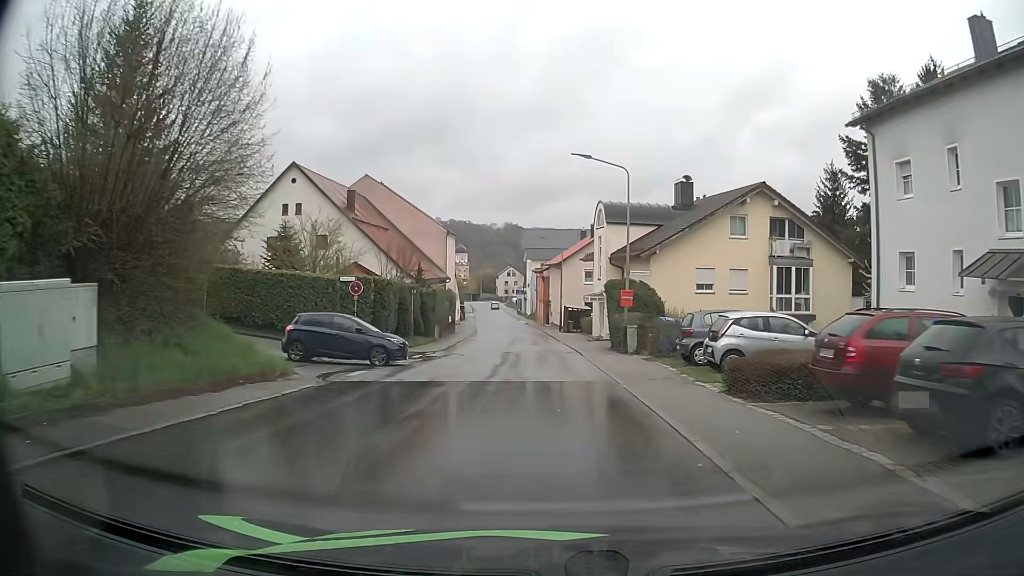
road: tertiary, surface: asphalt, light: Day
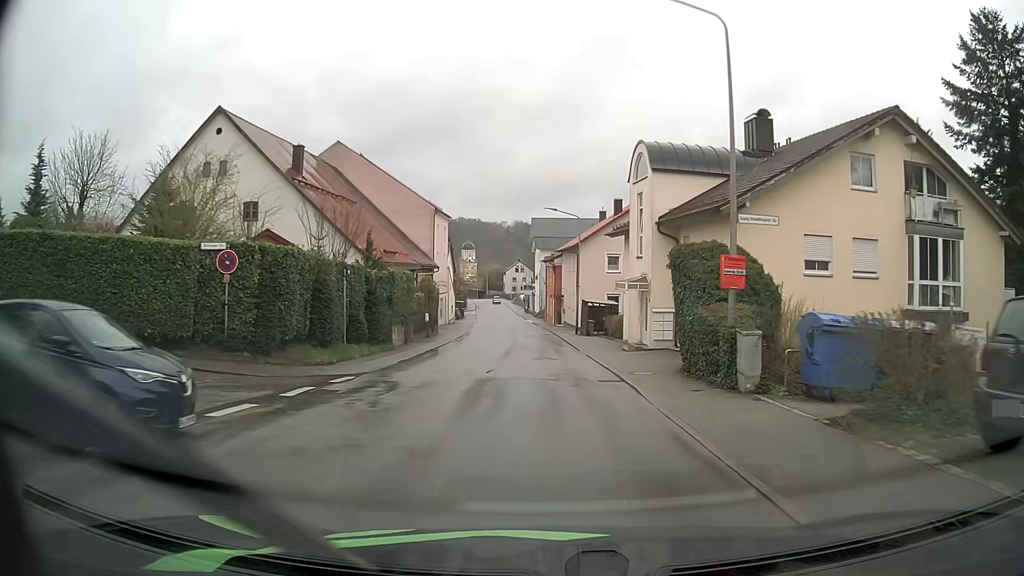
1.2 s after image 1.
(-0.2, +14.0) m; -1°
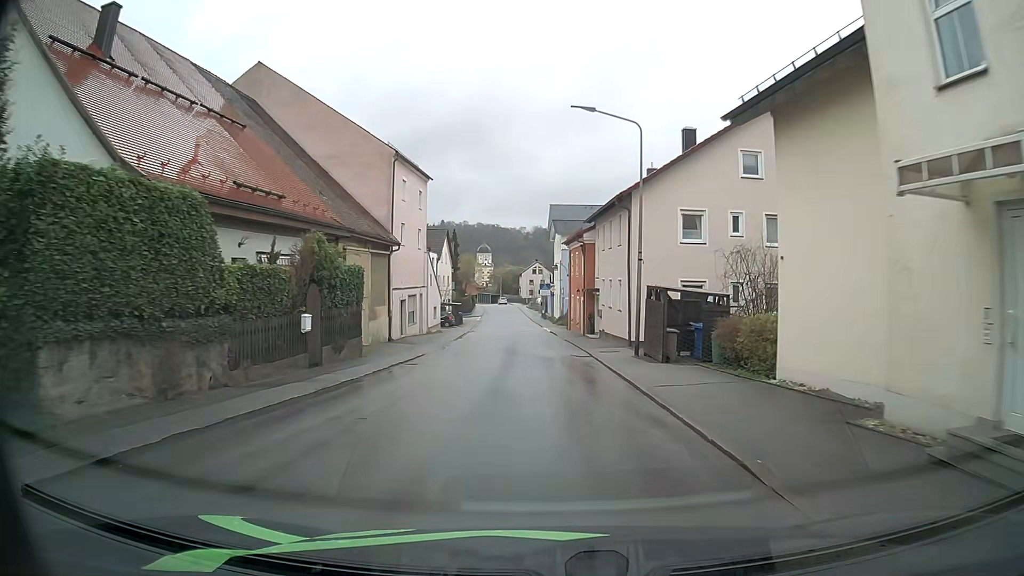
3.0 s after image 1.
(-0.3, +21.9) m; -2°
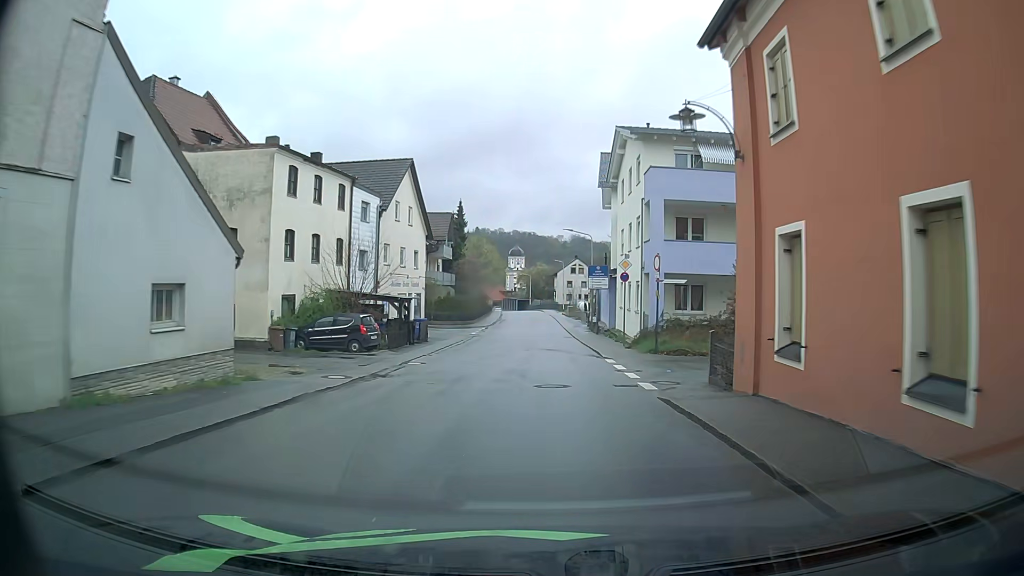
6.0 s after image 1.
(-1.0, +39.5) m; -3°
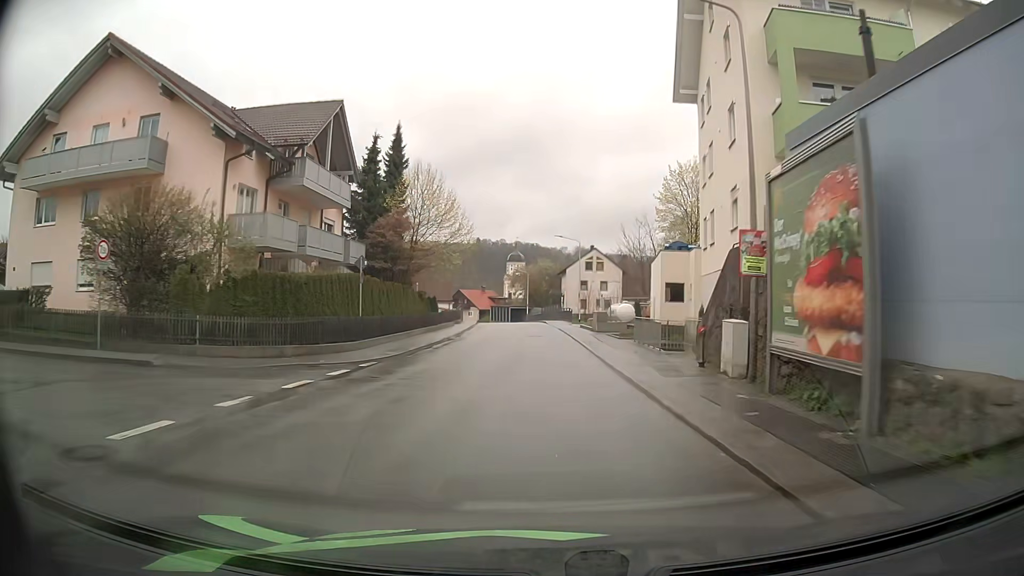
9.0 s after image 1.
(-0.4, +41.2) m; -1°
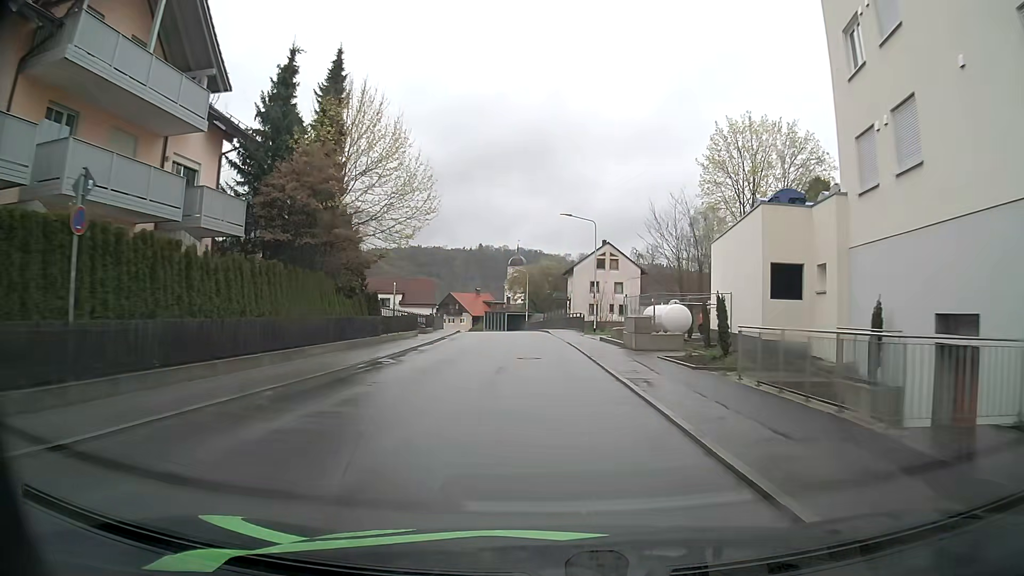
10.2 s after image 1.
(+0.1, +16.5) m; 0°
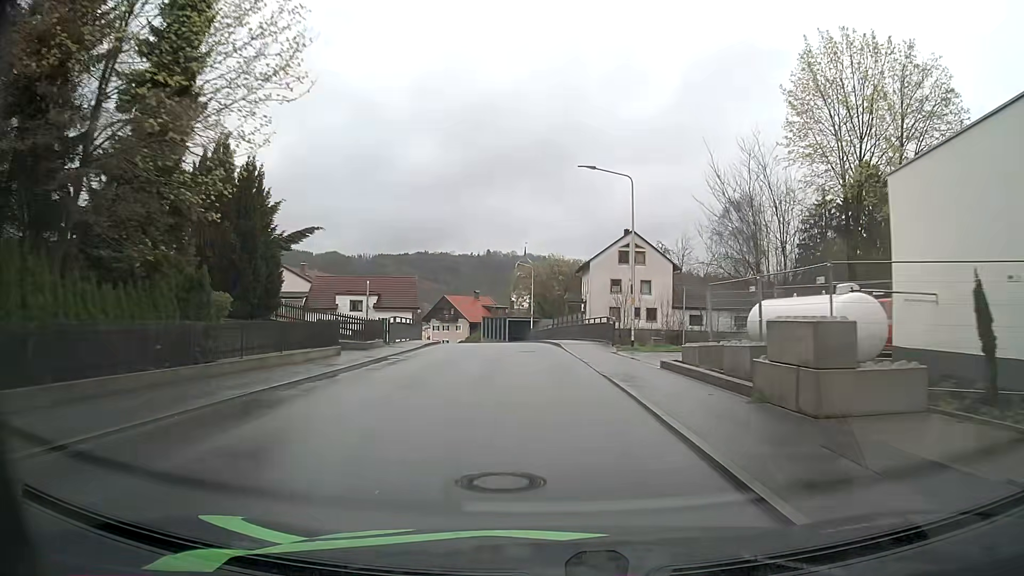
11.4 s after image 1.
(0.0, +16.0) m; 0°
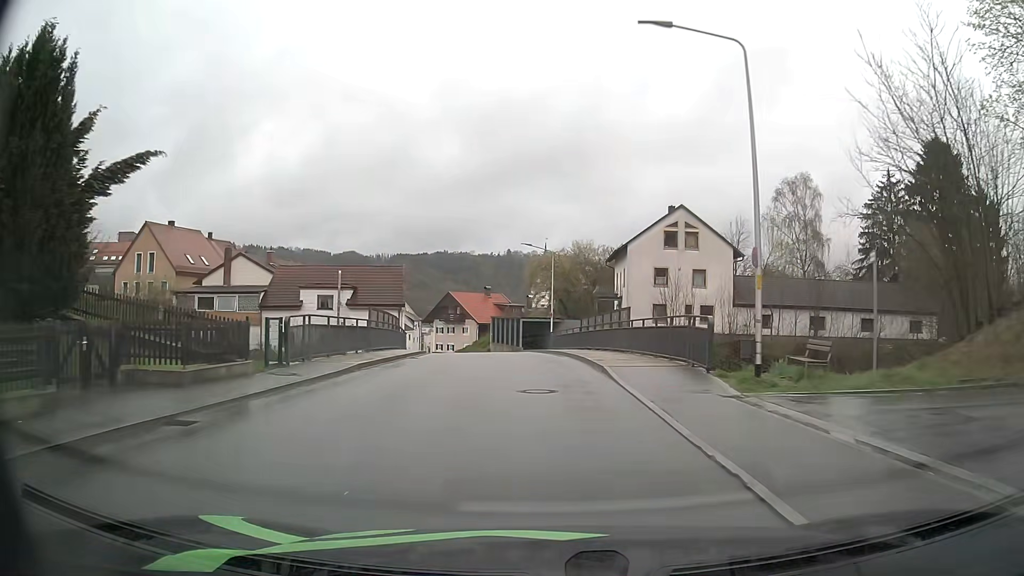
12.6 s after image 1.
(-0.2, +15.2) m; -2°
(0, +10) (0, +20) (-1, +30) (-2, +40) (-4, +50) (-6, +59) (-10, +69) (-14, +78) (-17, +87) (-19, +97) m
